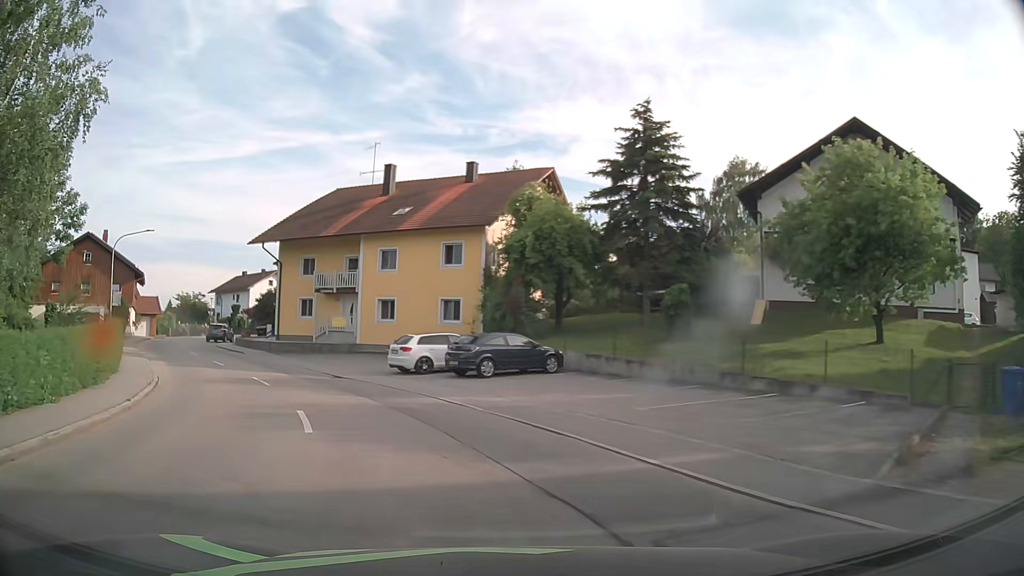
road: secondary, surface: asphalt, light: Day
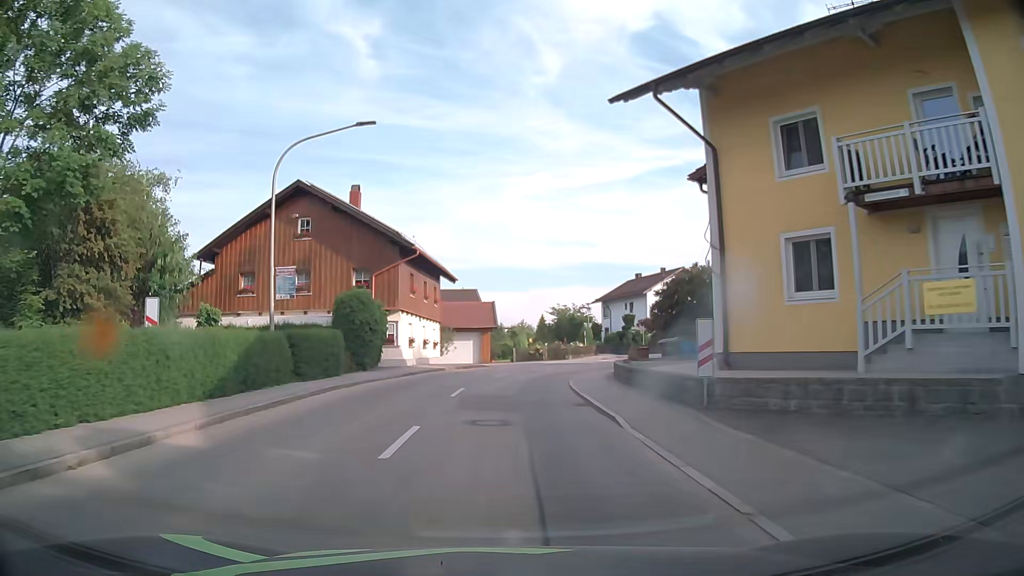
(-9.6, +26.7) m; -35°
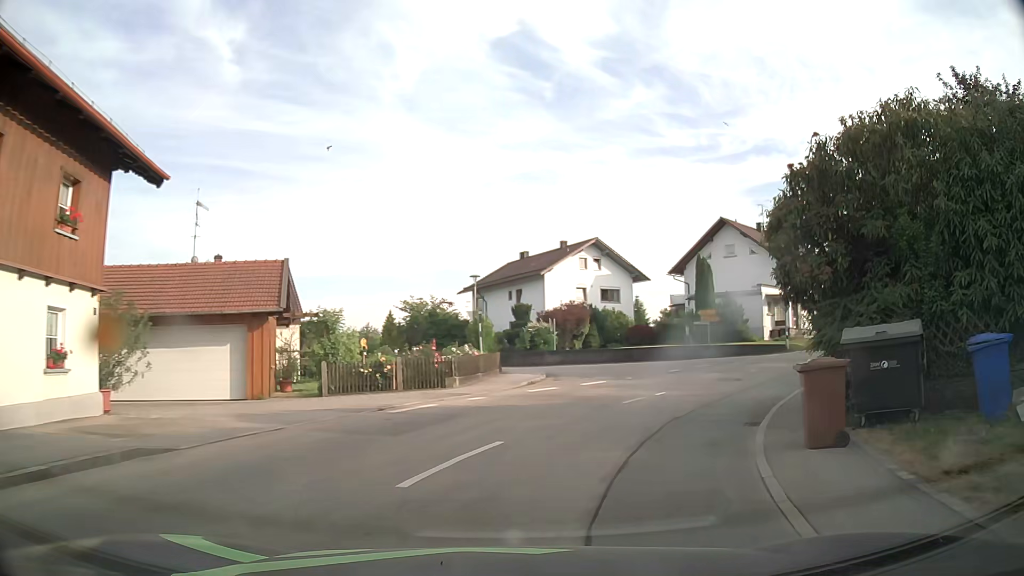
(+1.1, +26.9) m; +13°
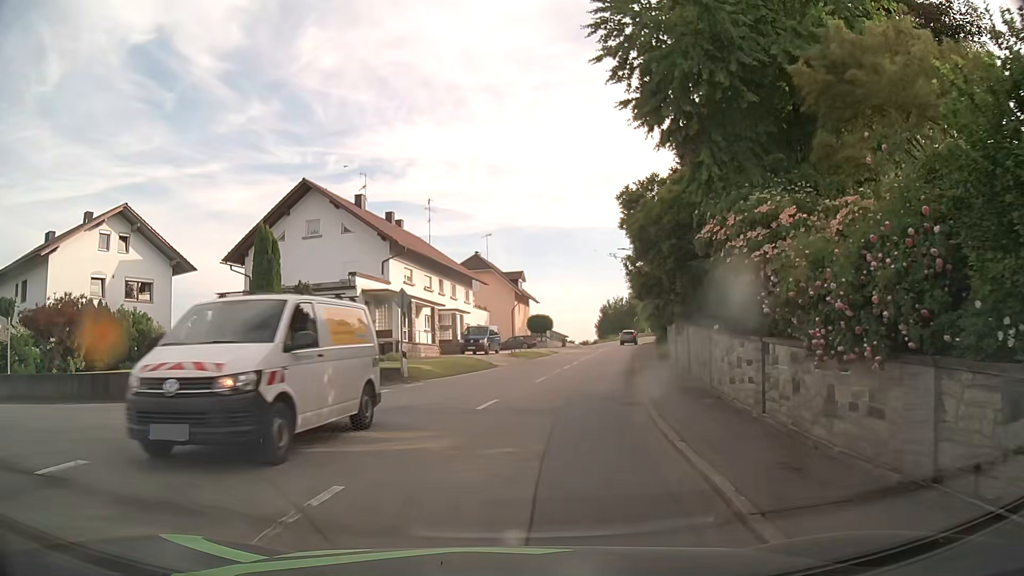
(+6.2, +18.4) m; +34°
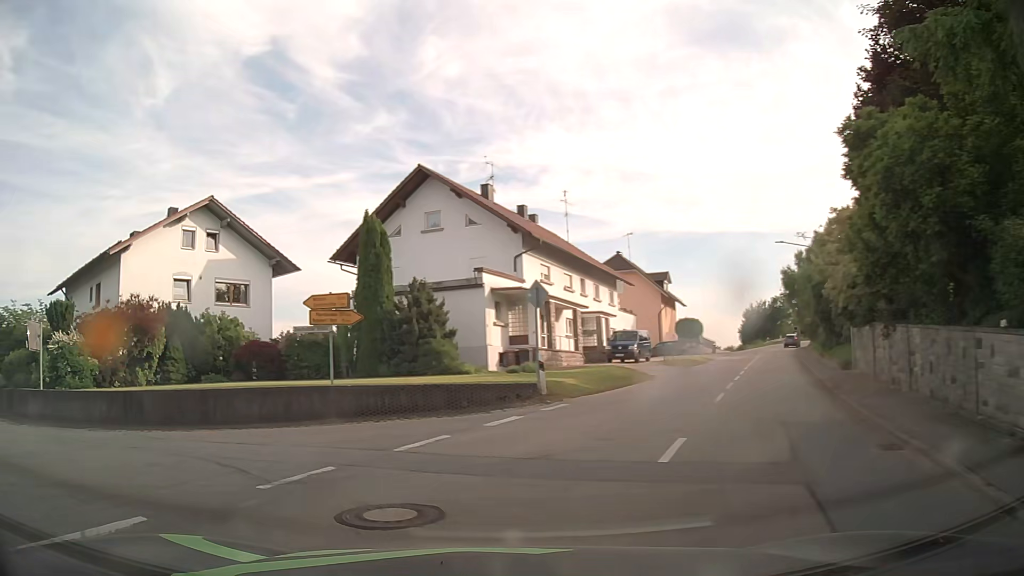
(-0.3, +5.4) m; -12°
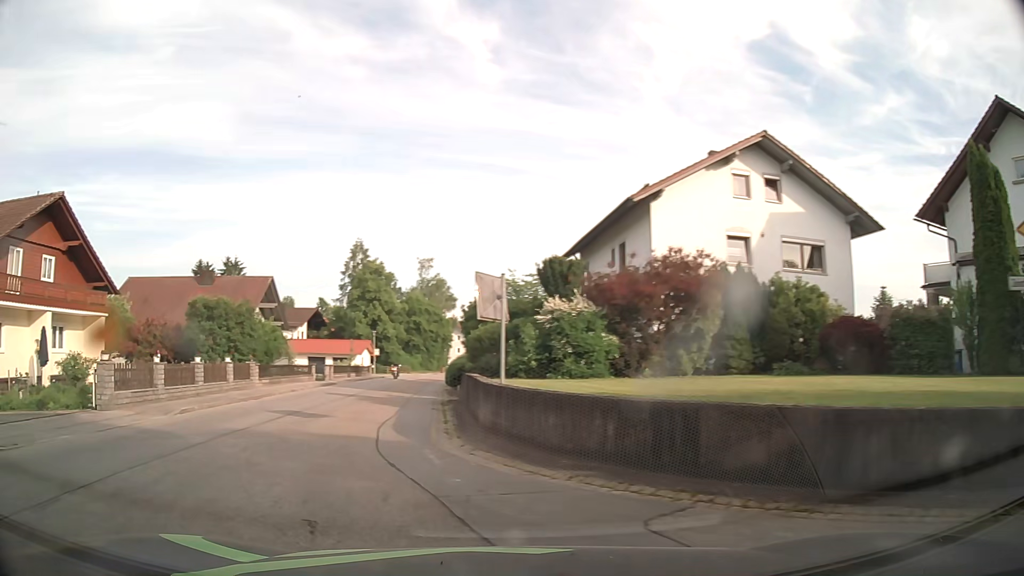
(-3.4, +8.1) m; -47°
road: tertiary
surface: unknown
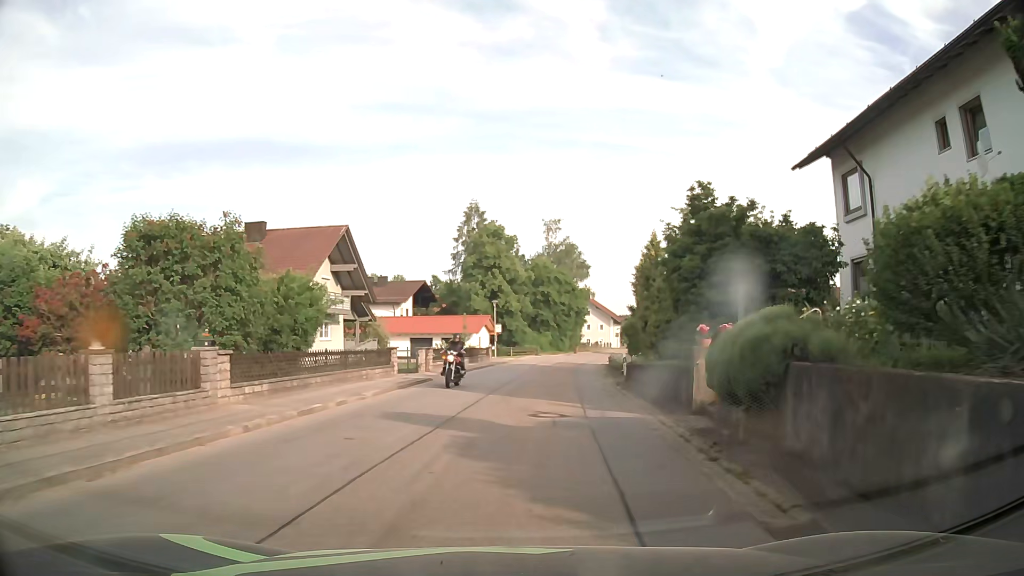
(-2.8, +17.2) m; -9°
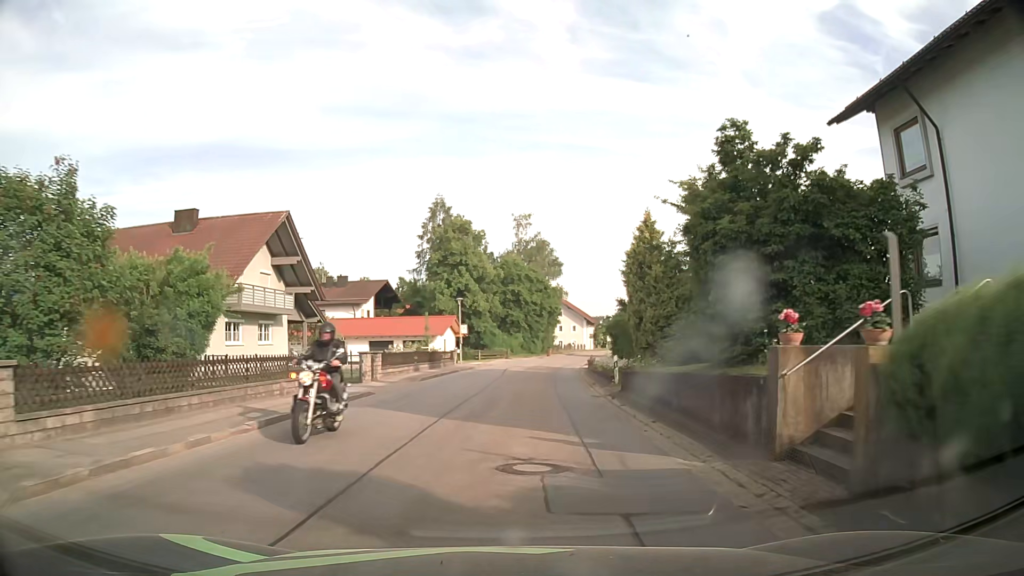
(+0.2, +5.8) m; +3°
(0, +10) (+1, +20) (+1, +30) (+2, +40) (+3, +50) (+5, +60) (+7, +70) (+9, +79) (+12, +89) (+14, +99) m
